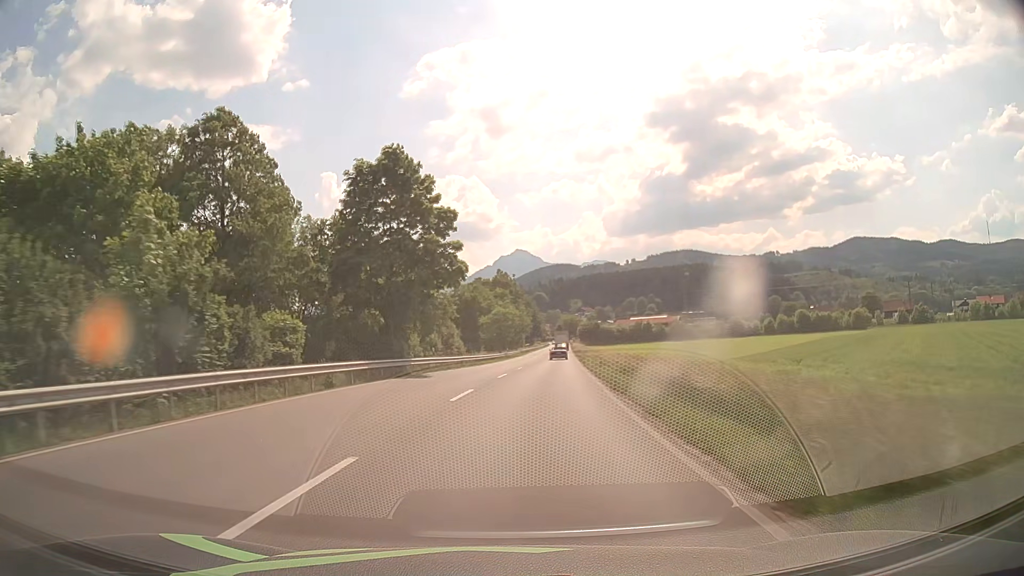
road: primary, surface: asphalt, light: Day
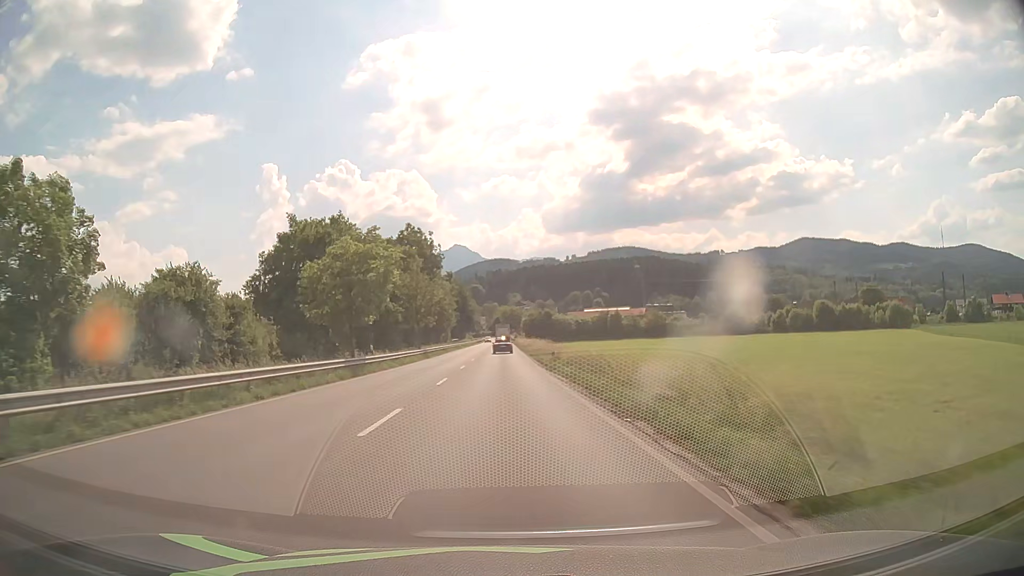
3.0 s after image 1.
(+4.1, +53.9) m; +6°
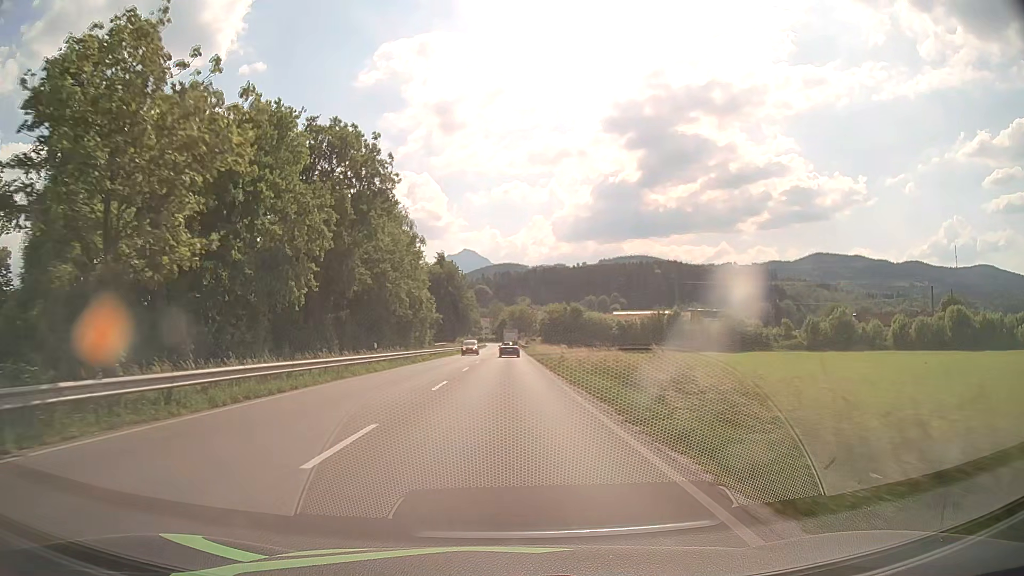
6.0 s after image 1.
(-0.2, +50.6) m; -1°
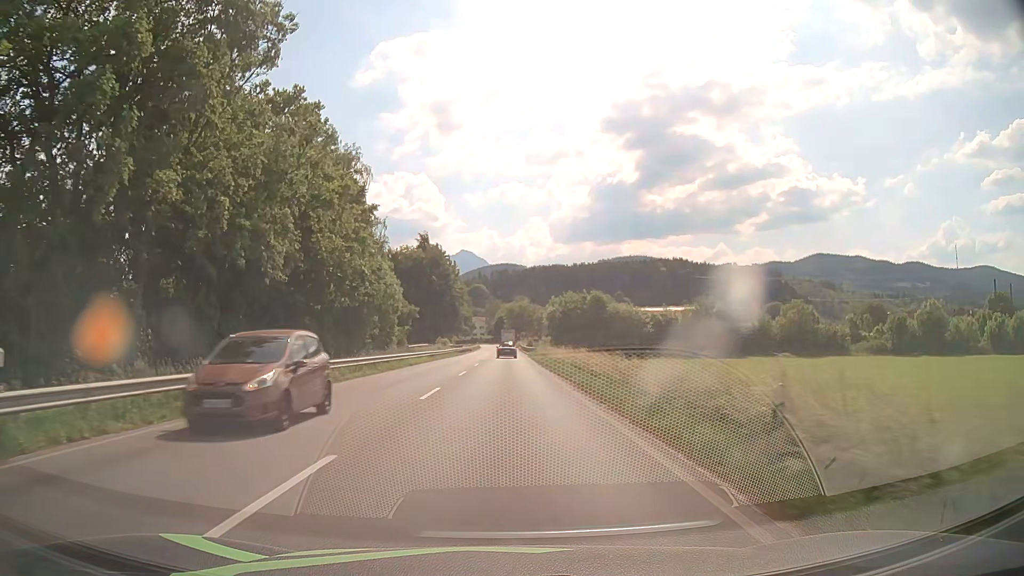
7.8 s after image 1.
(+0.1, +27.1) m; +1°
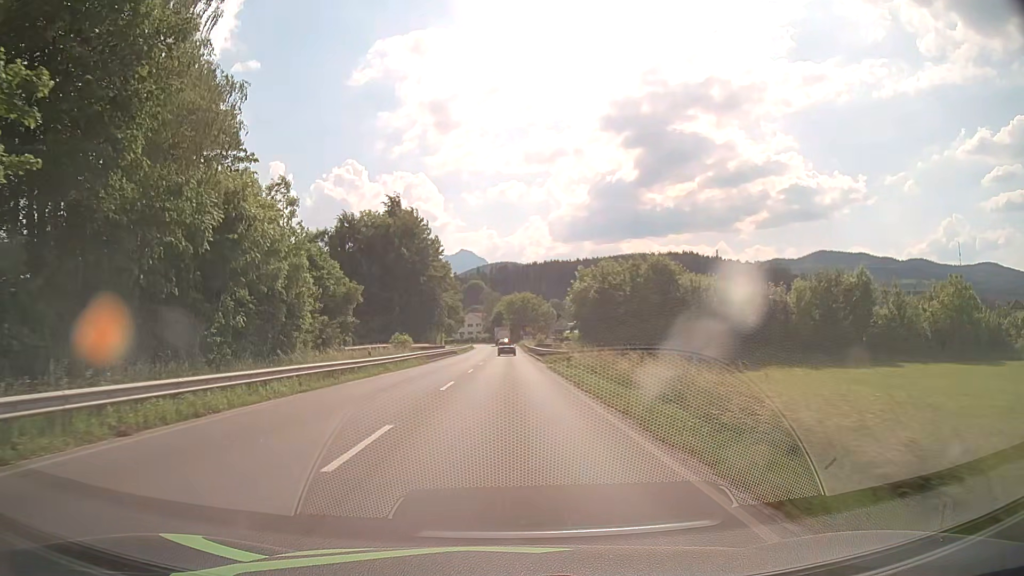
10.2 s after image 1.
(-0.1, +32.8) m; 0°
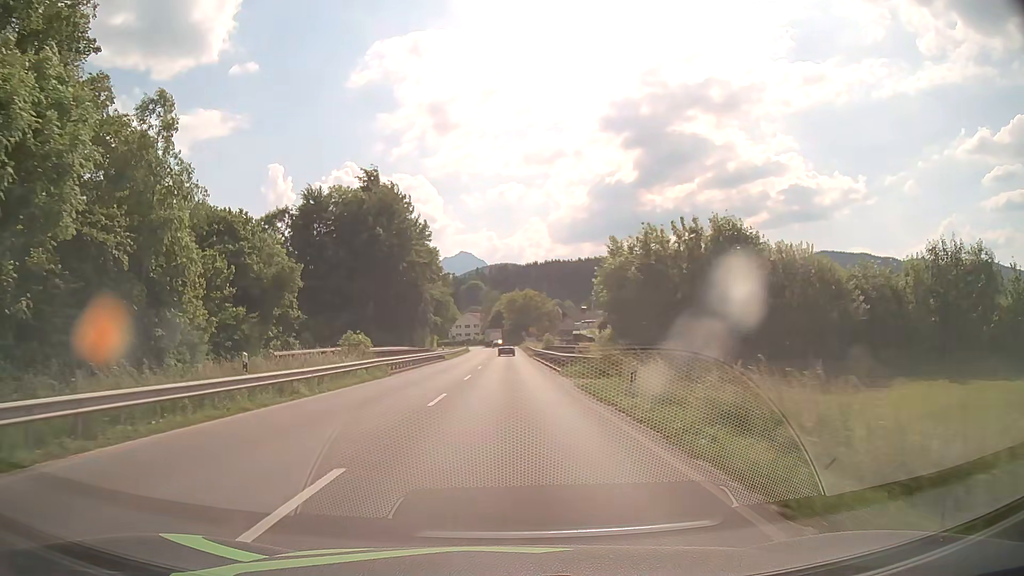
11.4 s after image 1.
(0.0, +15.8) m; 0°
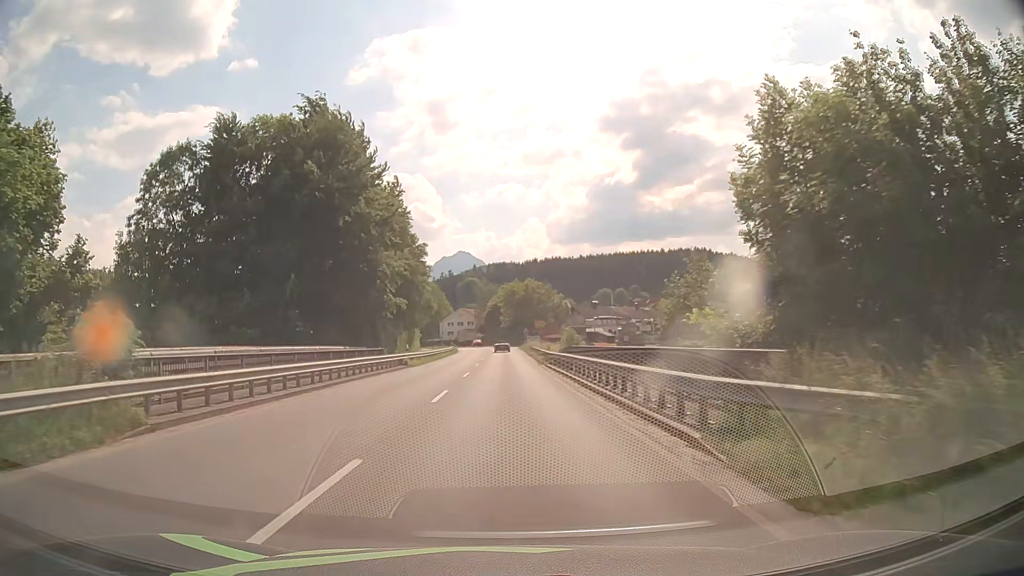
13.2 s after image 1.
(+0.1, +23.3) m; 0°
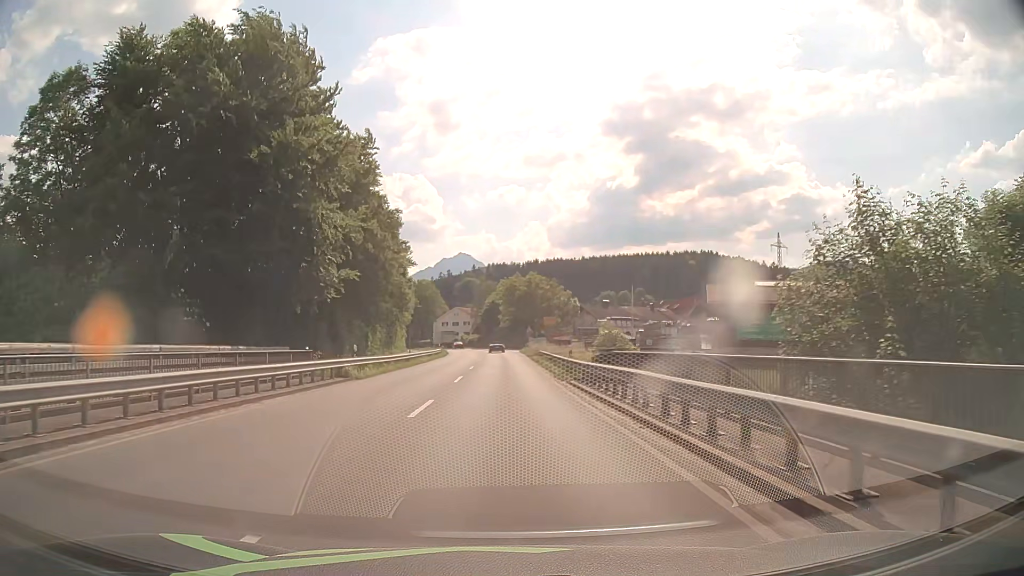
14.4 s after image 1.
(+0.1, +15.4) m; 0°
(0, +10) (0, +20) (0, +30) (0, +40) (0, +50) (0, +60) (0, +70) (-1, +80) (-2, +90) (-3, +100) m
